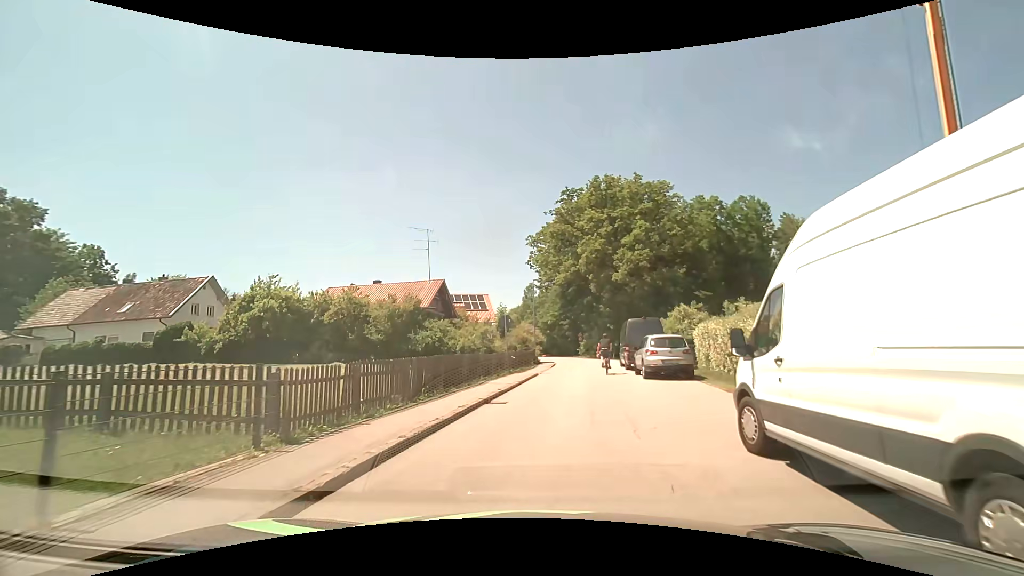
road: residential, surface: asphalt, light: Day
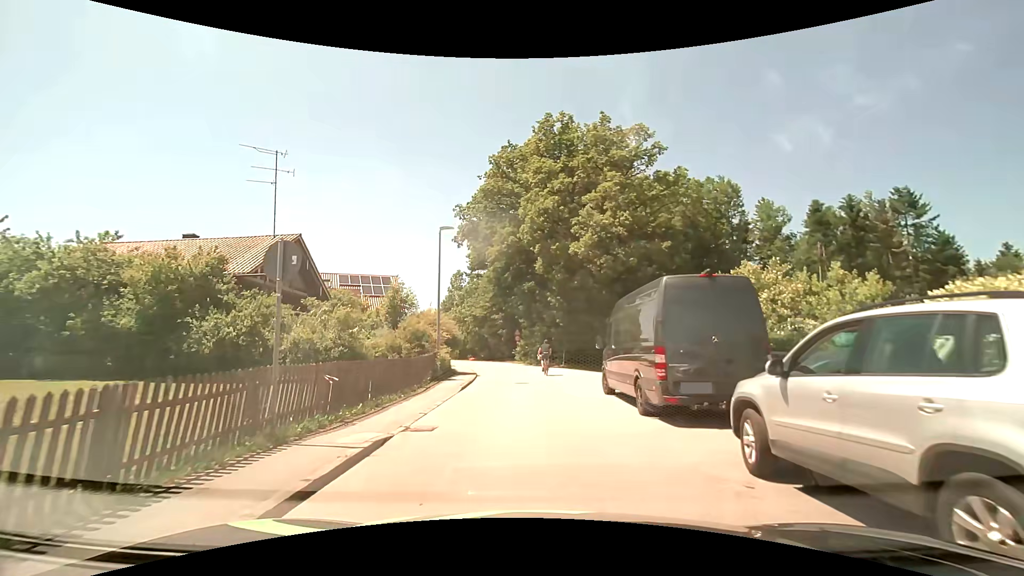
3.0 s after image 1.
(+1.1, +16.6) m; +7°
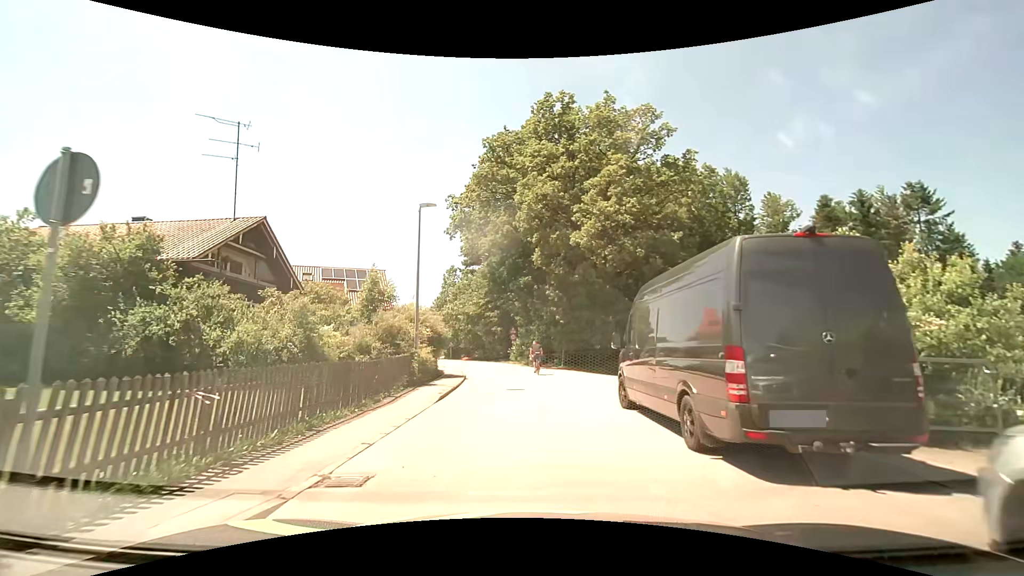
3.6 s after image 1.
(0.0, +3.3) m; 0°
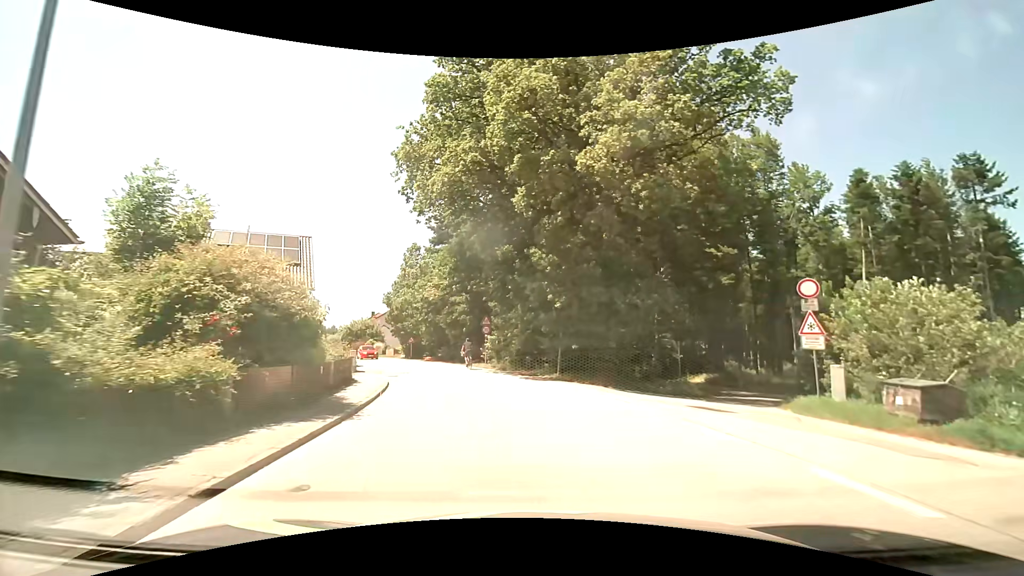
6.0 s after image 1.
(+0.1, +13.1) m; +2°
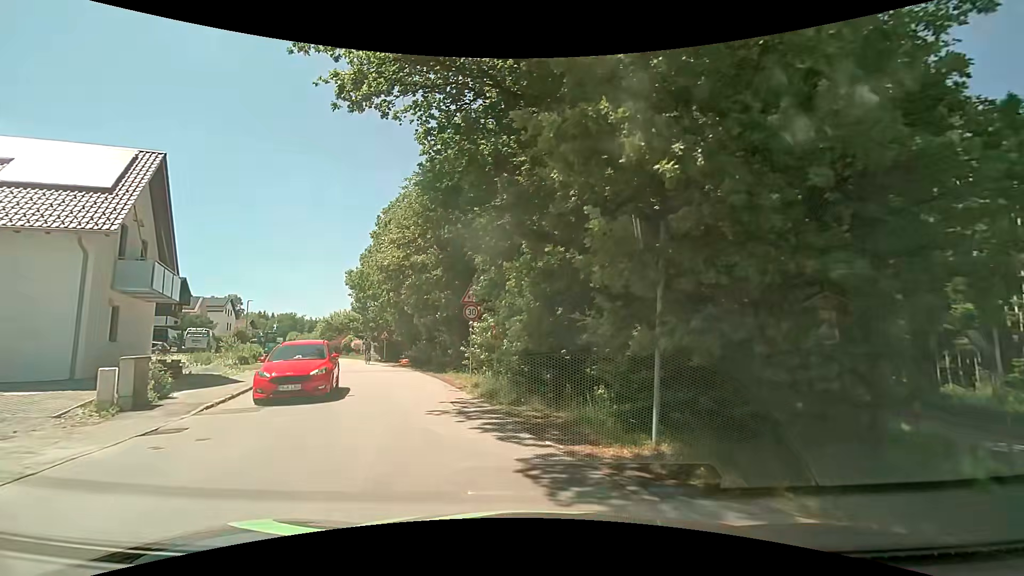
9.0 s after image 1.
(+0.2, +16.0) m; -1°
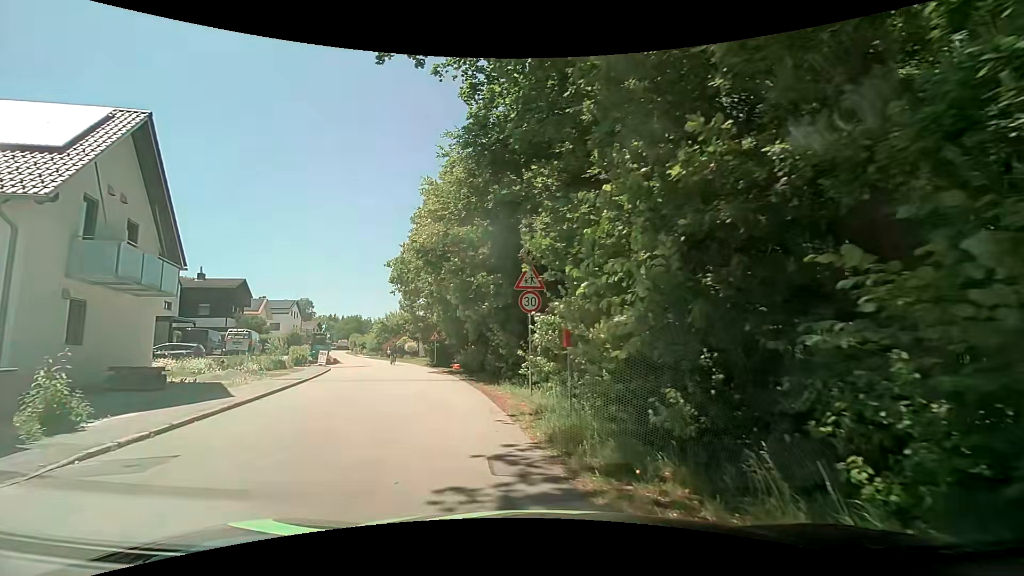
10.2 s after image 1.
(-0.3, +5.3) m; -9°
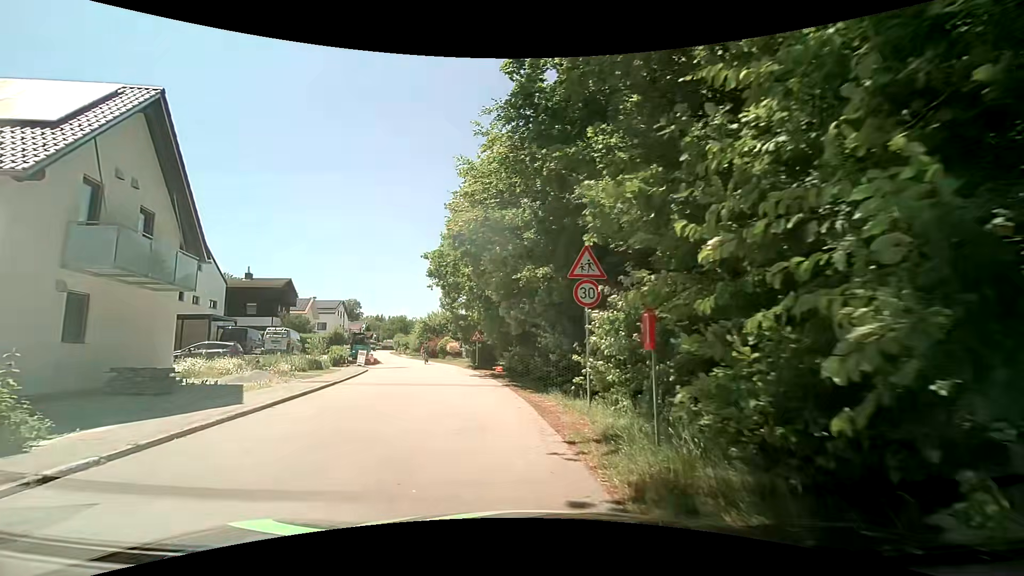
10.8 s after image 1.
(-0.1, +2.4) m; -5°
(-1, +10) (-2, +20) (-4, +30) (-7, +39) (-10, +49) (-13, +58) (-17, +68) (-20, +77) (-23, +87) (-25, +96) m
